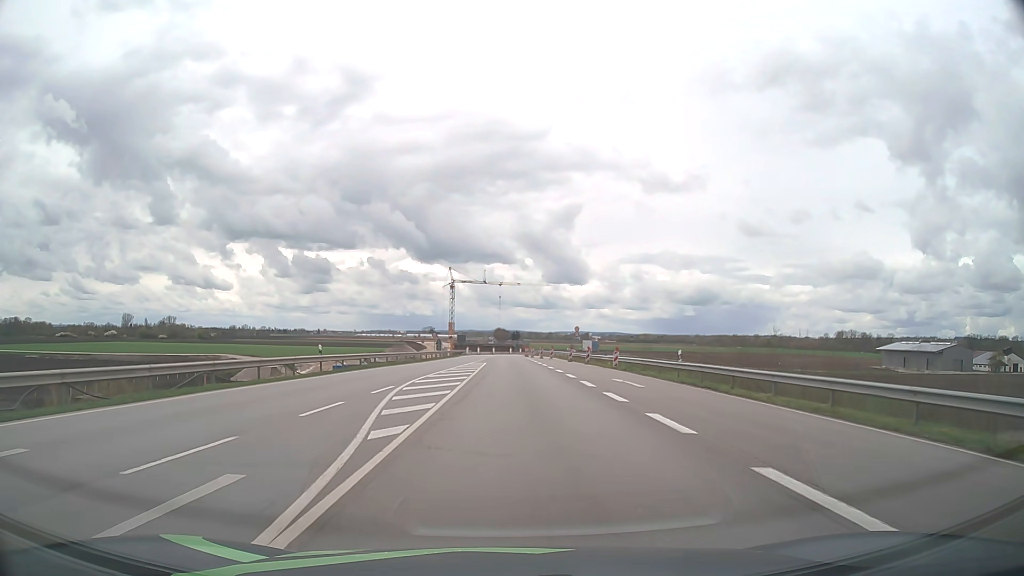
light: Day
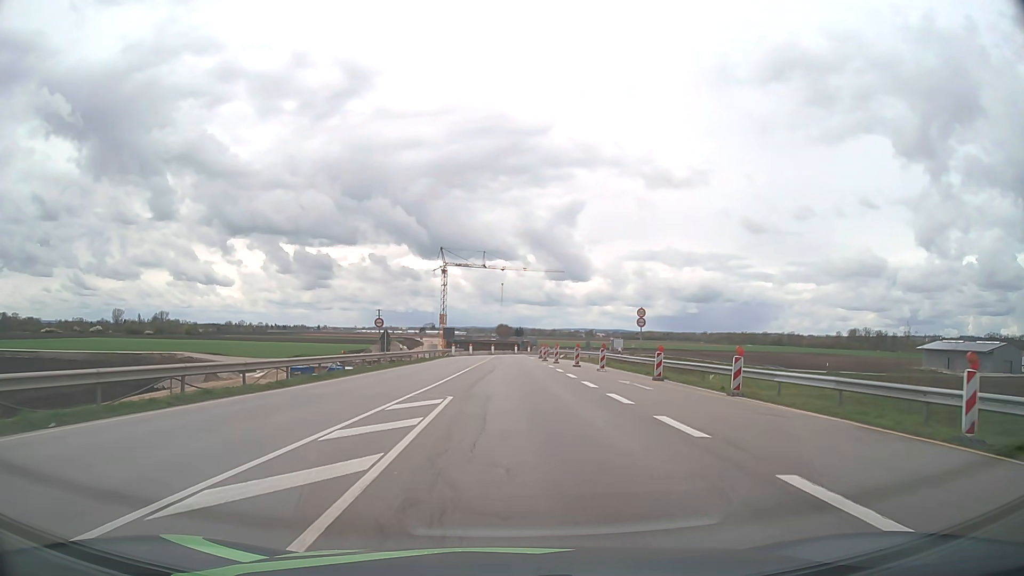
(-0.1, +36.4) m; 0°
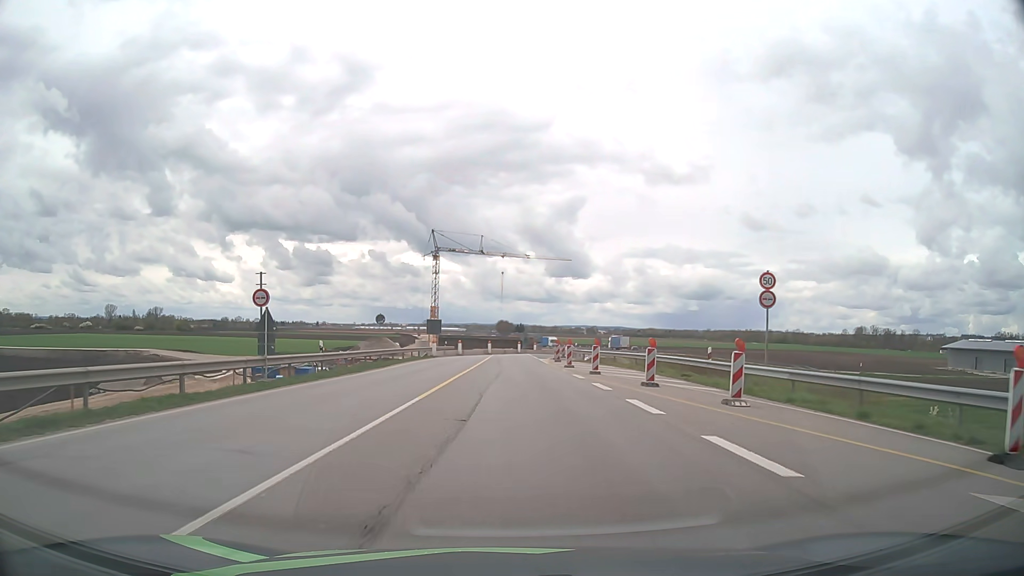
(0.0, +21.4) m; 0°
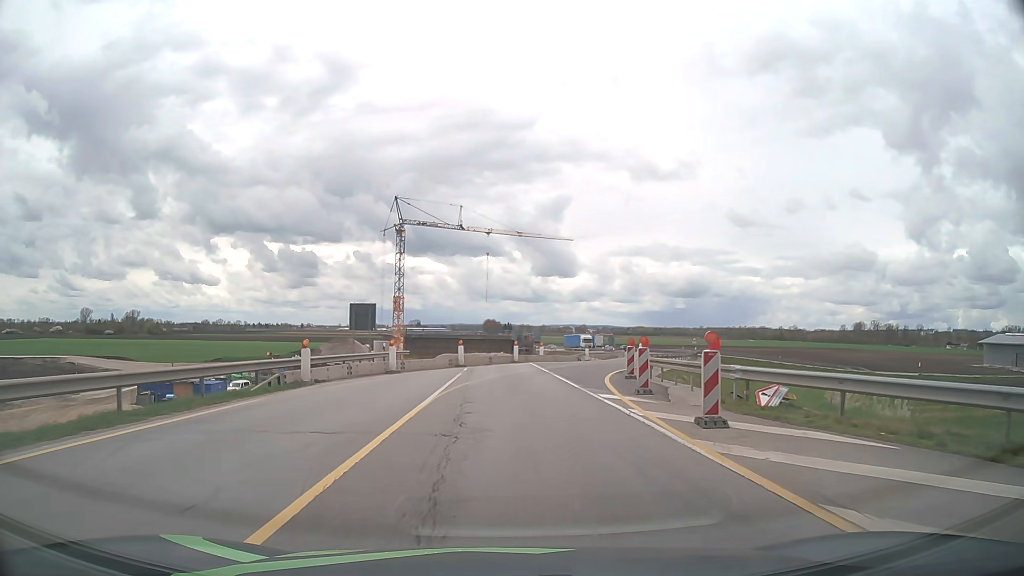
(+0.2, +35.3) m; +2°
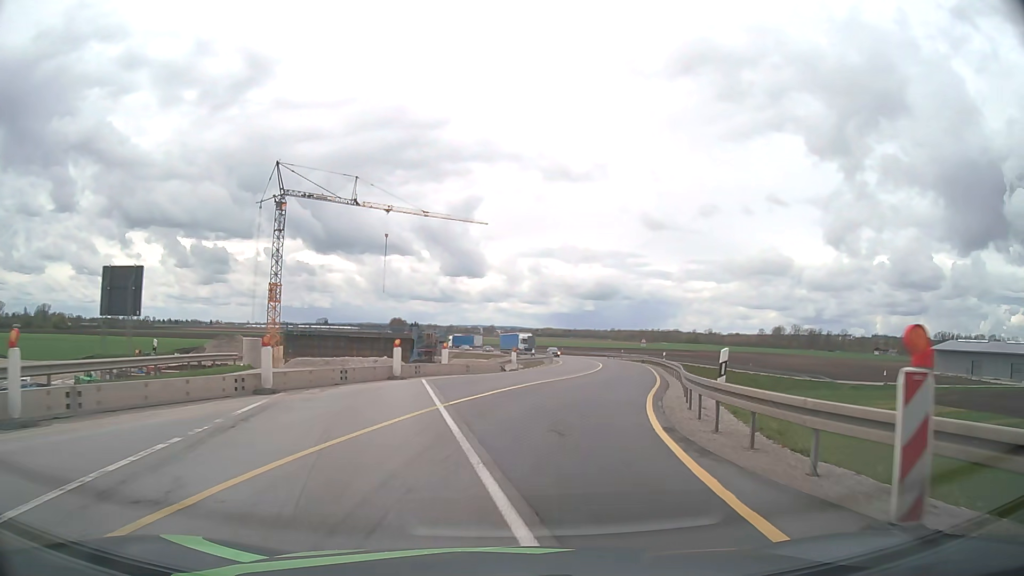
(+1.0, +21.1) m; +7°
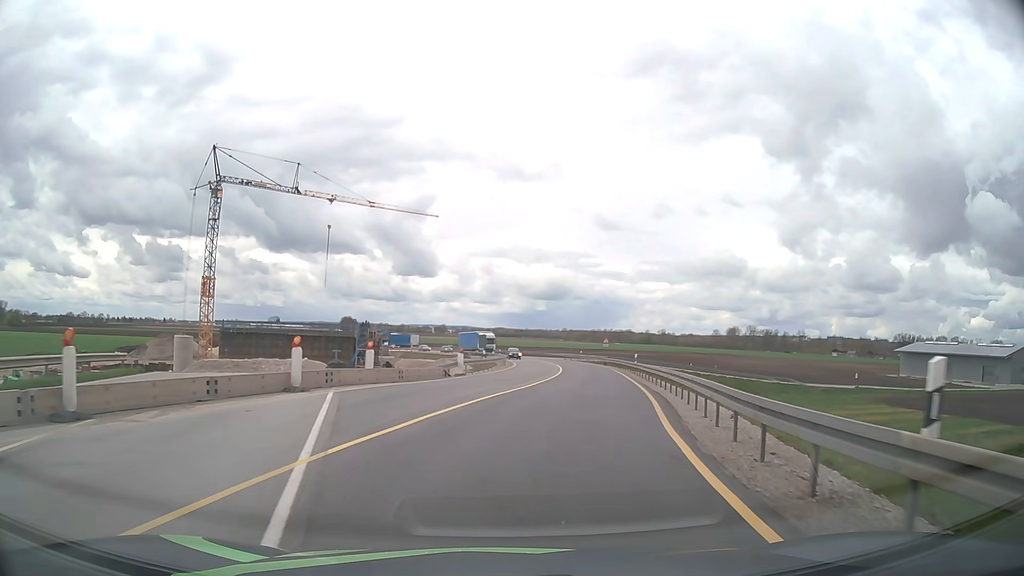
(+0.2, +7.0) m; +4°
(+1, +10) (+2, +20) (+3, +30) (+5, +40) (+6, +50) (+7, +60) (+7, +70) (+7, +80) (+6, +90) (+5, +99) m
